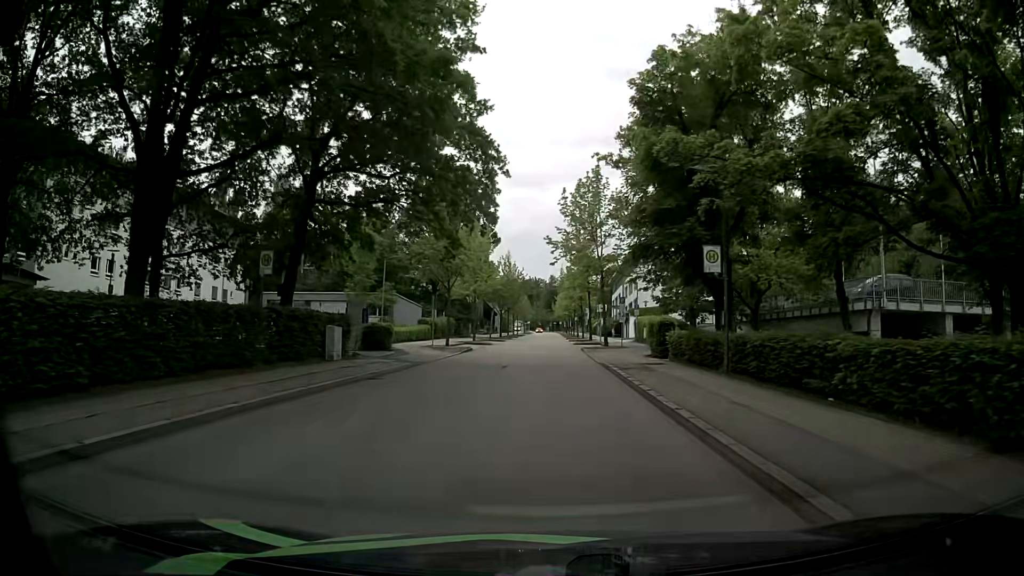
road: secondary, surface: asphalt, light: Day
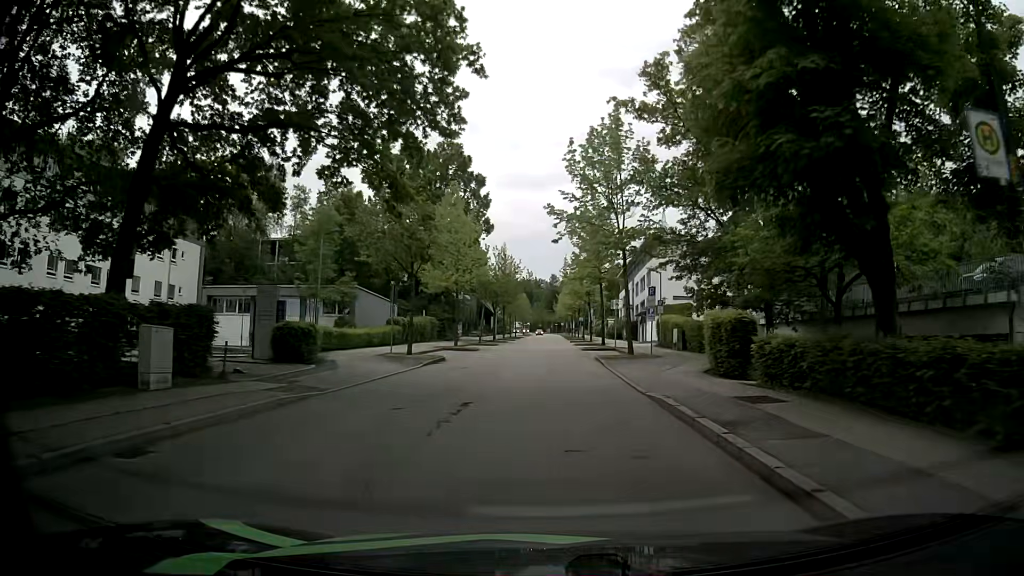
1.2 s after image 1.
(+0.1, +11.5) m; +1°
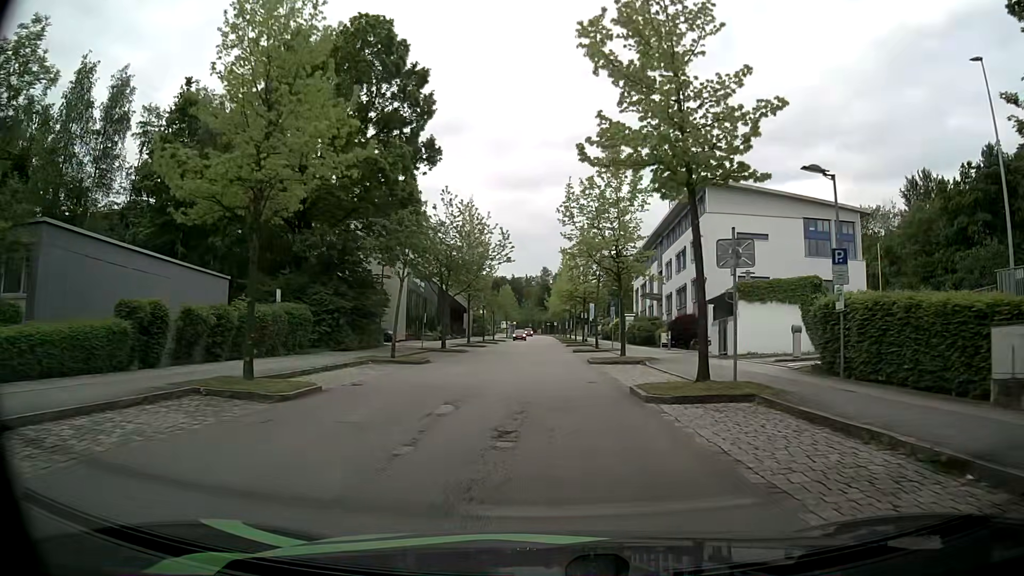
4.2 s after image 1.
(+0.3, +29.9) m; +1°
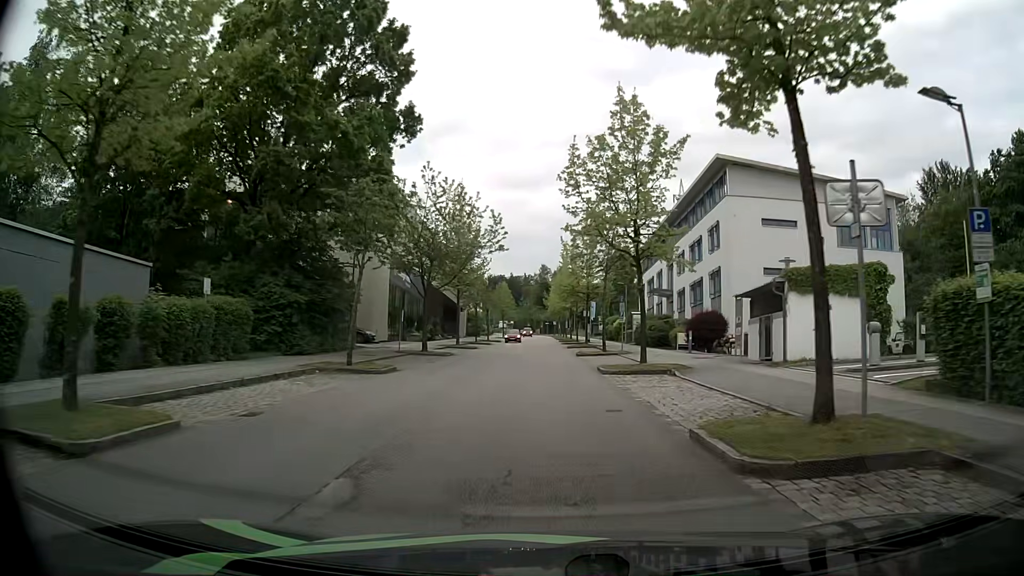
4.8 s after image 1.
(0.0, +6.2) m; 0°
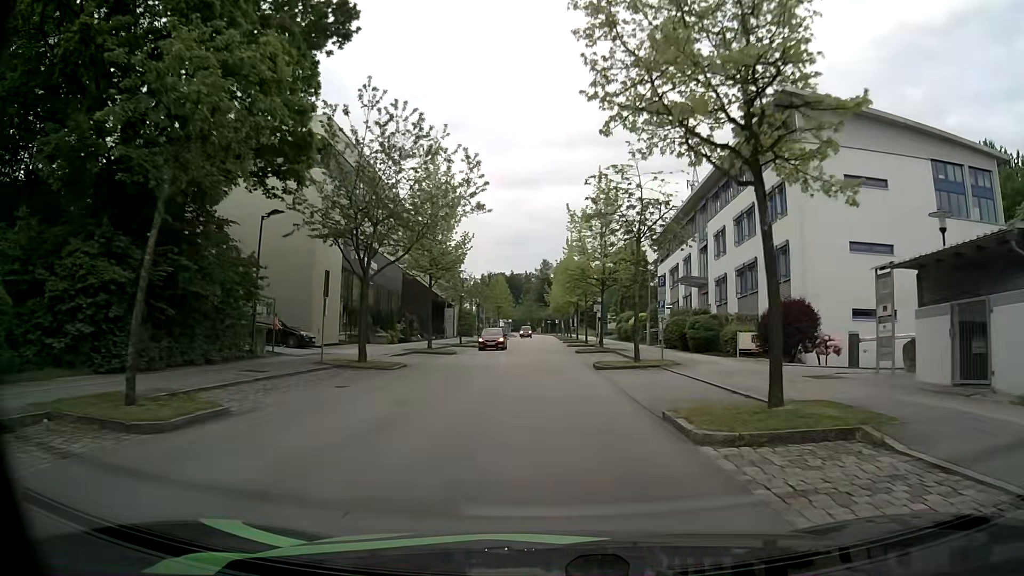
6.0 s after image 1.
(0.0, +12.5) m; 0°
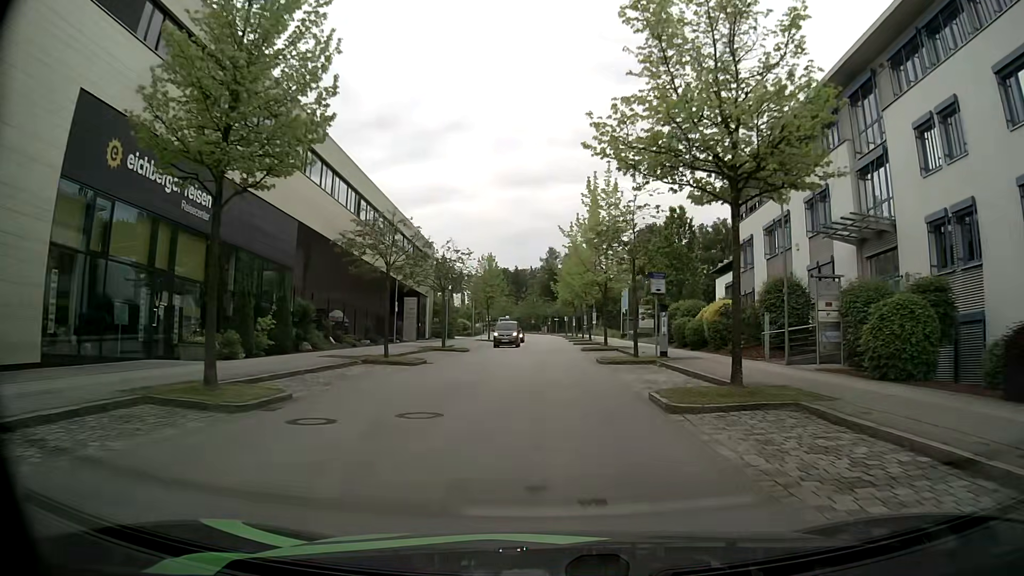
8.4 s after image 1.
(-0.1, +25.7) m; -1°
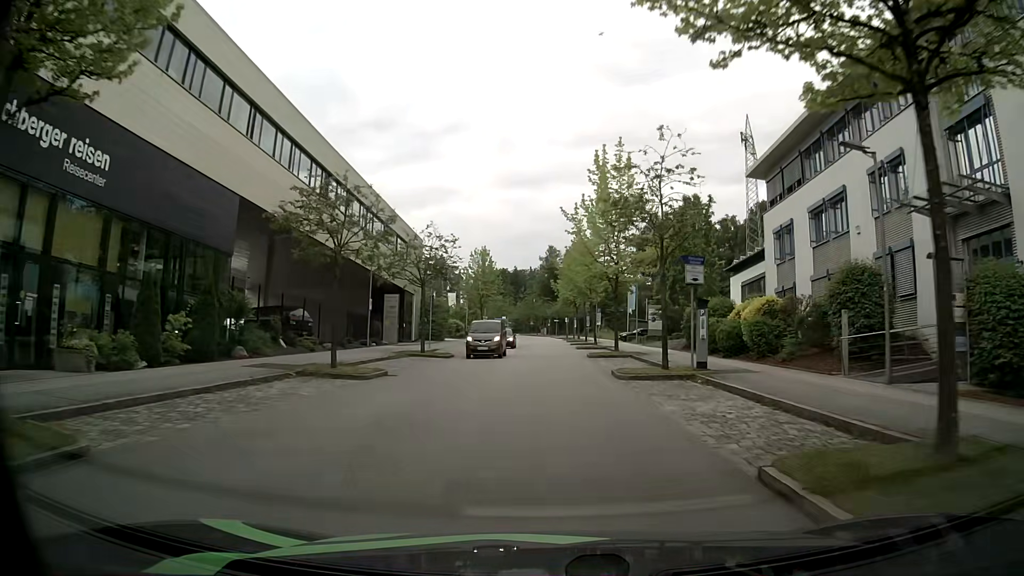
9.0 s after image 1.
(0.0, +6.5) m; 0°
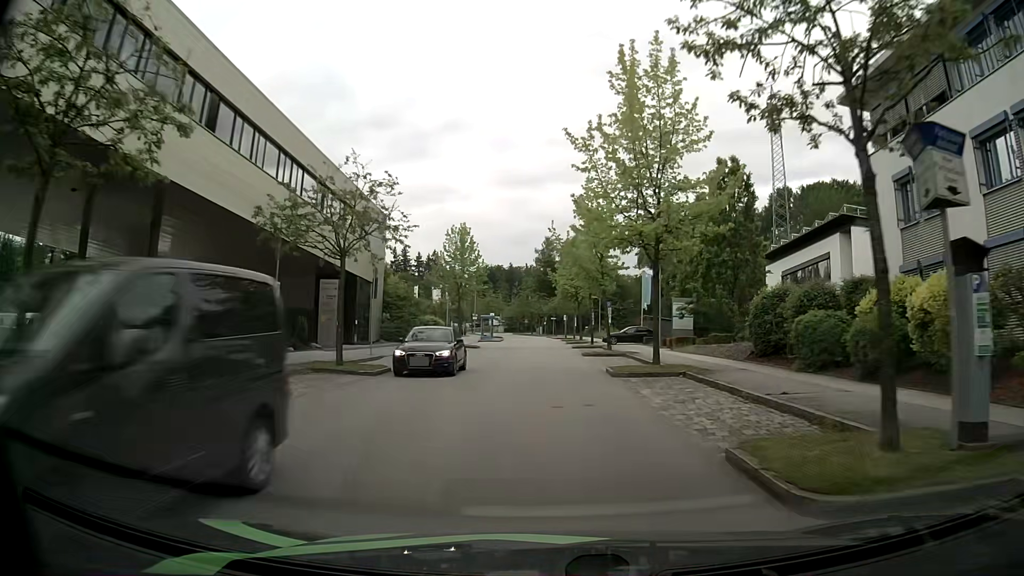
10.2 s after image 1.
(+0.1, +13.2) m; +1°
(0, +10) (0, +20) (0, +30) (0, +40) (0, +50) (-1, +60) (-1, +70) (-1, +80) (-1, +90) (-2, +100) m
